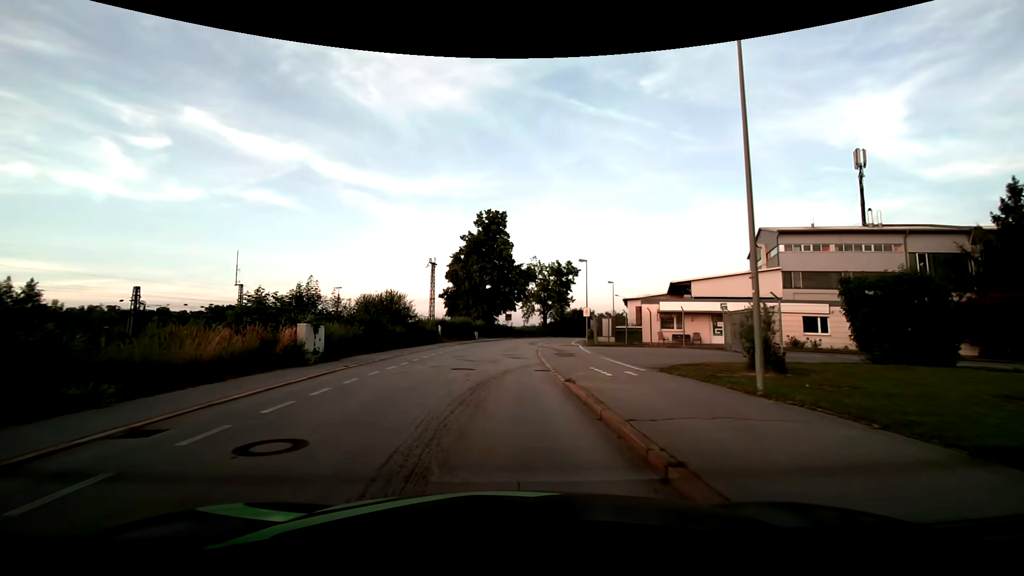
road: residential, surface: asphalt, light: Day
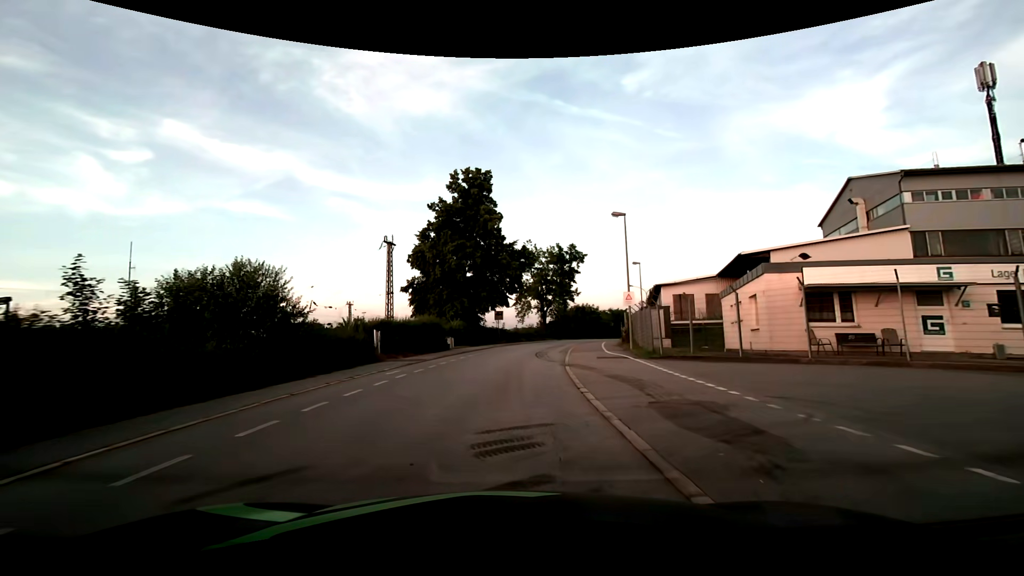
(0.0, +19.4) m; 0°
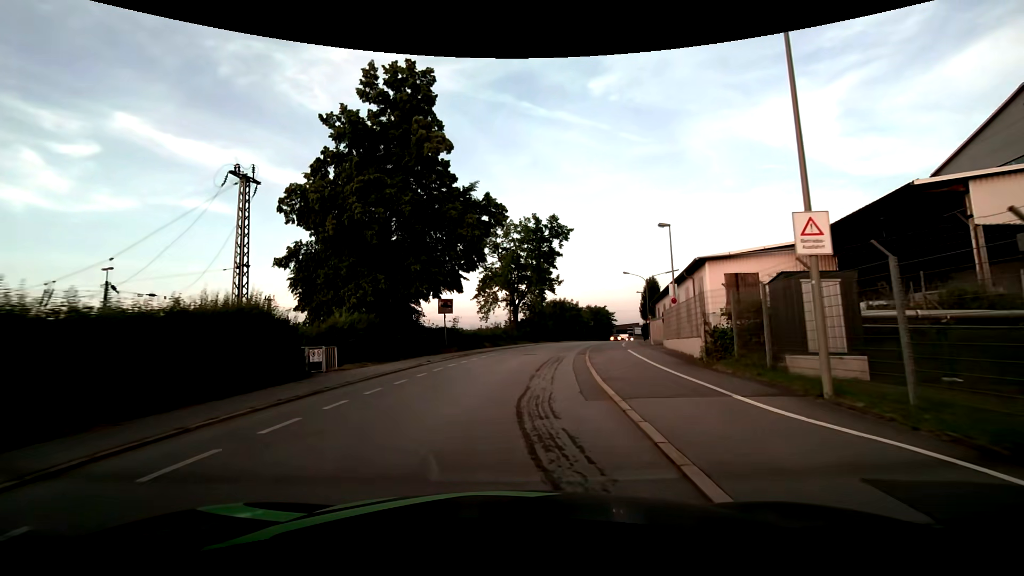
(+1.0, +20.1) m; +5°
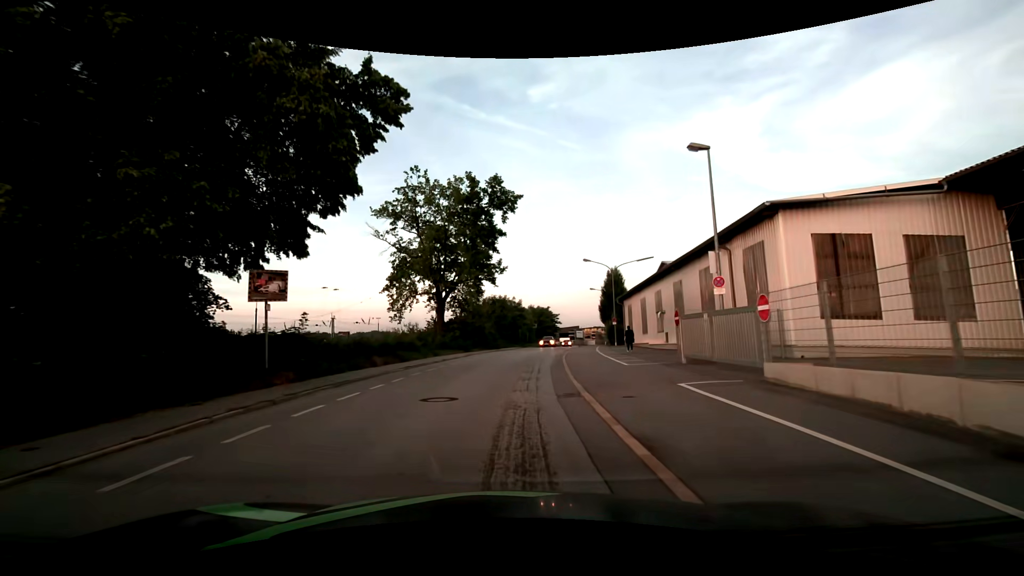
(+0.9, +16.1) m; +7°
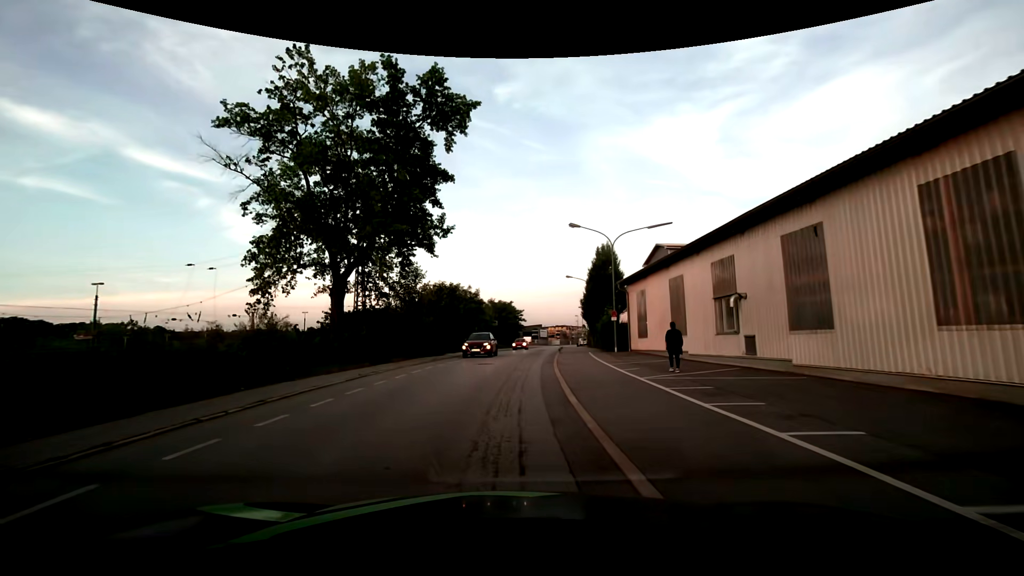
(+0.8, +17.0) m; +5°
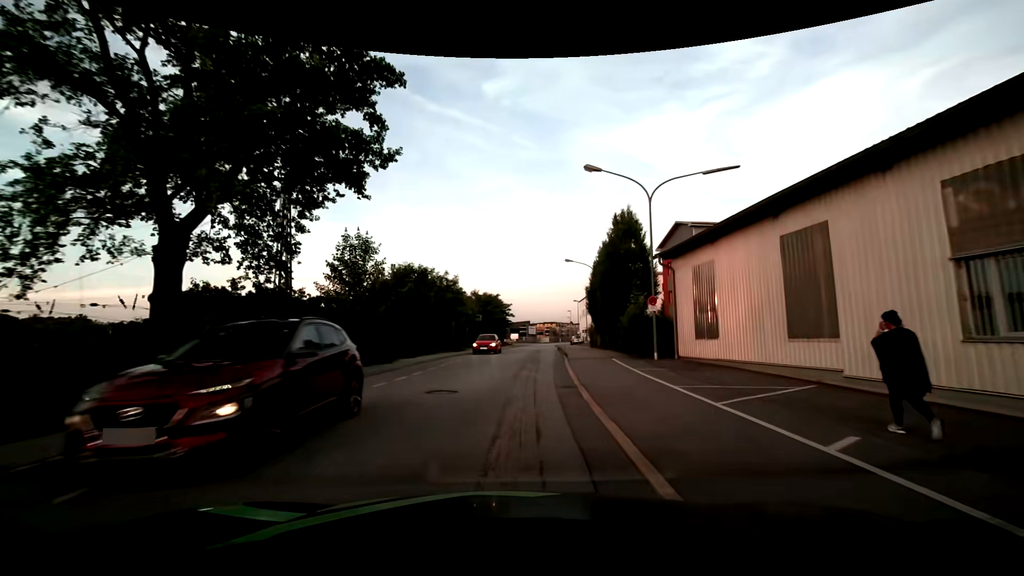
(+0.1, +11.8) m; +1°
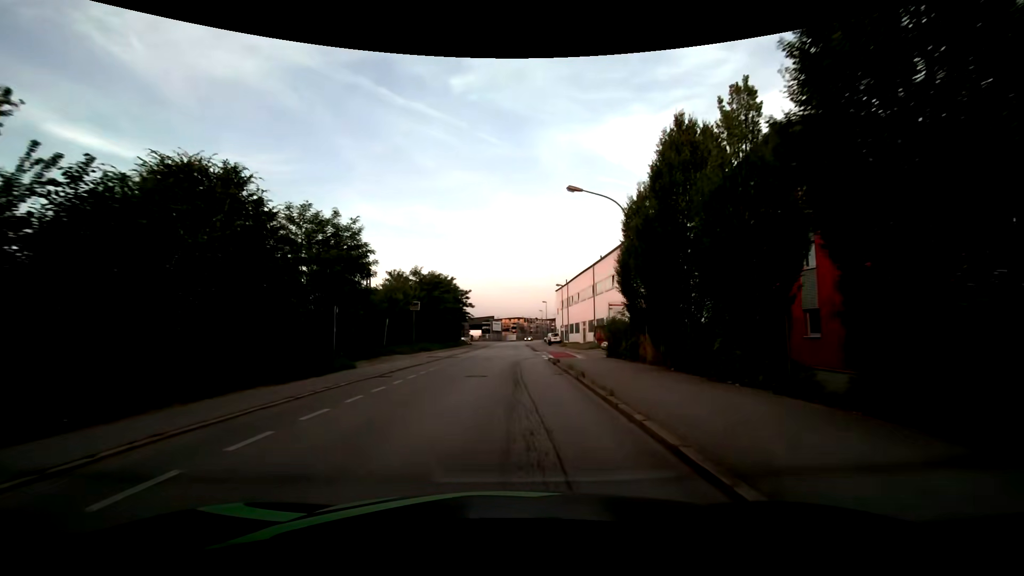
(+0.9, +24.7) m; +4°
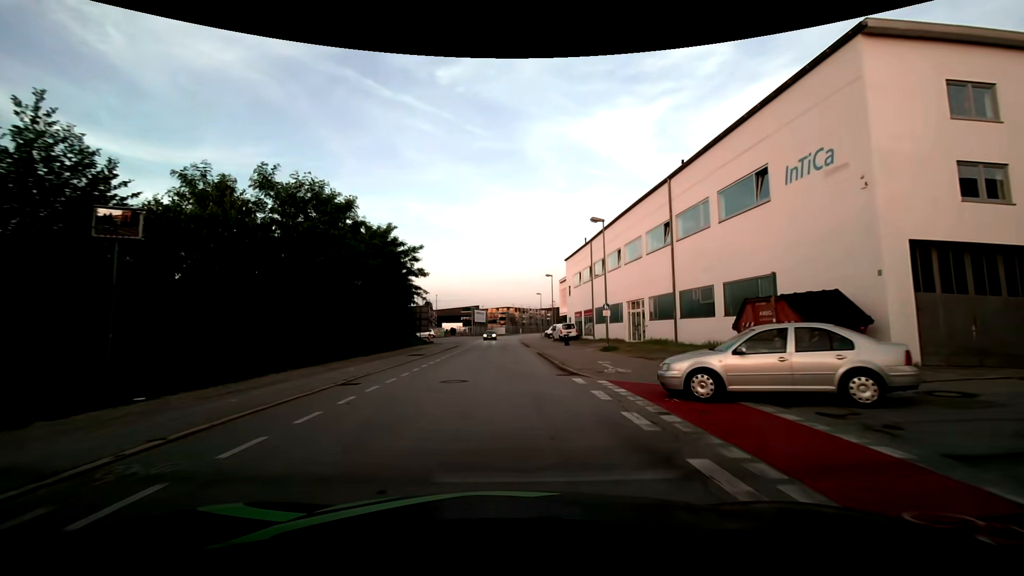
(+0.7, +33.0) m; +2°
(0, +10) (0, +20) (0, +30) (0, +40) (0, +50) (0, +60) (0, +70) (0, +80) (+1, +90) (+2, +100) m
